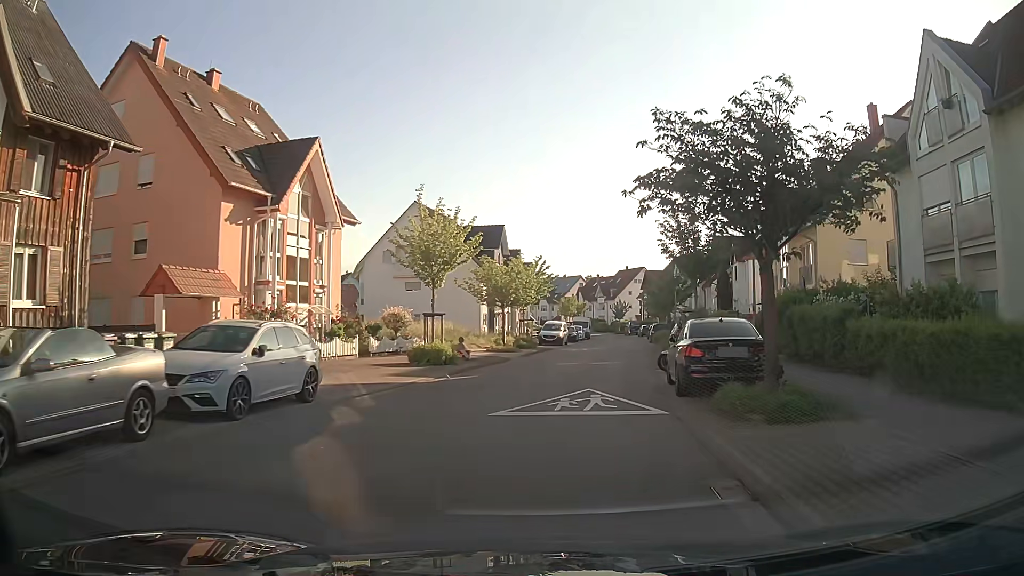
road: residential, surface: asphalt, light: Day
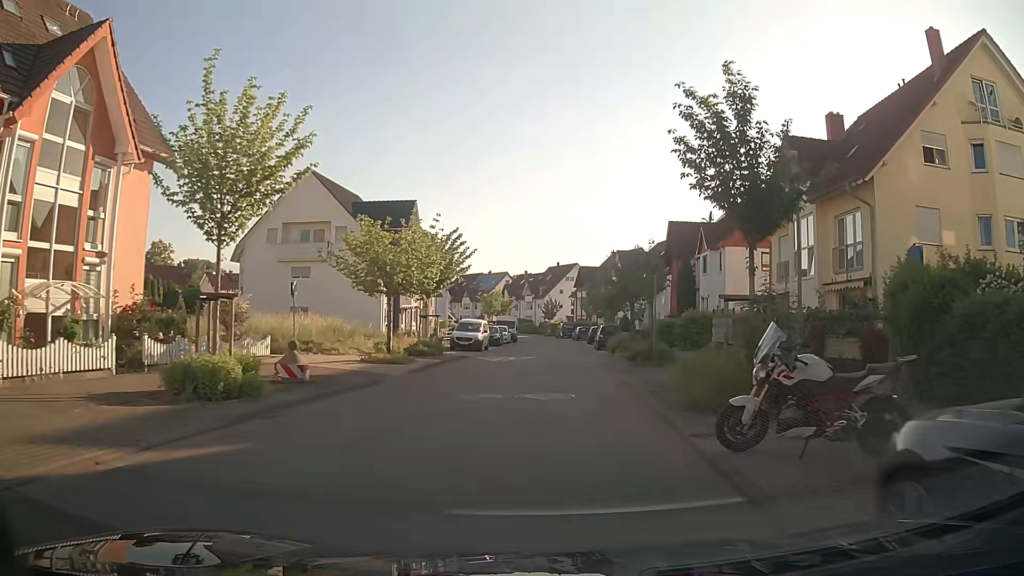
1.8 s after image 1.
(+0.7, +12.2) m; +5°
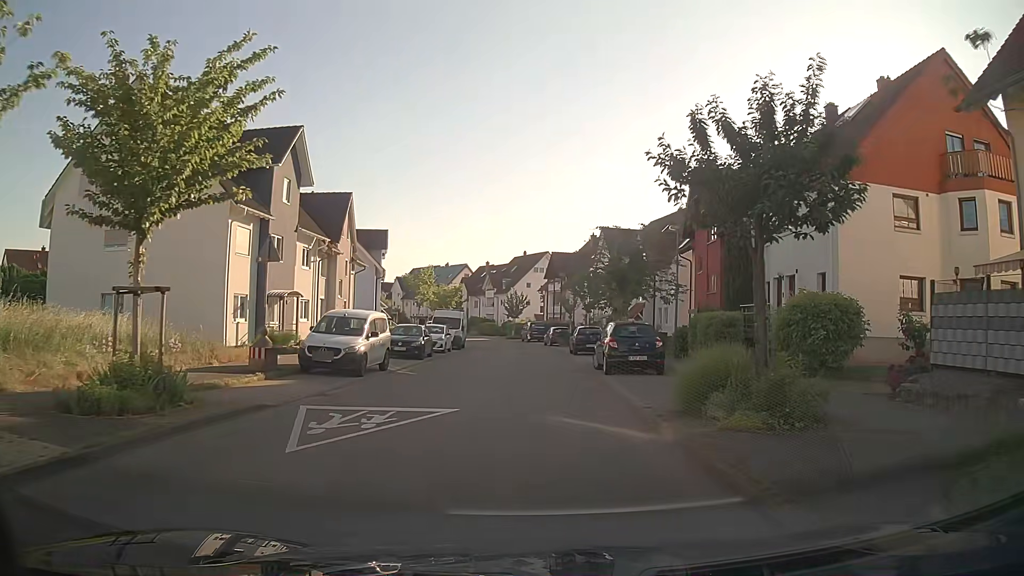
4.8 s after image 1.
(+1.1, +20.4) m; +3°
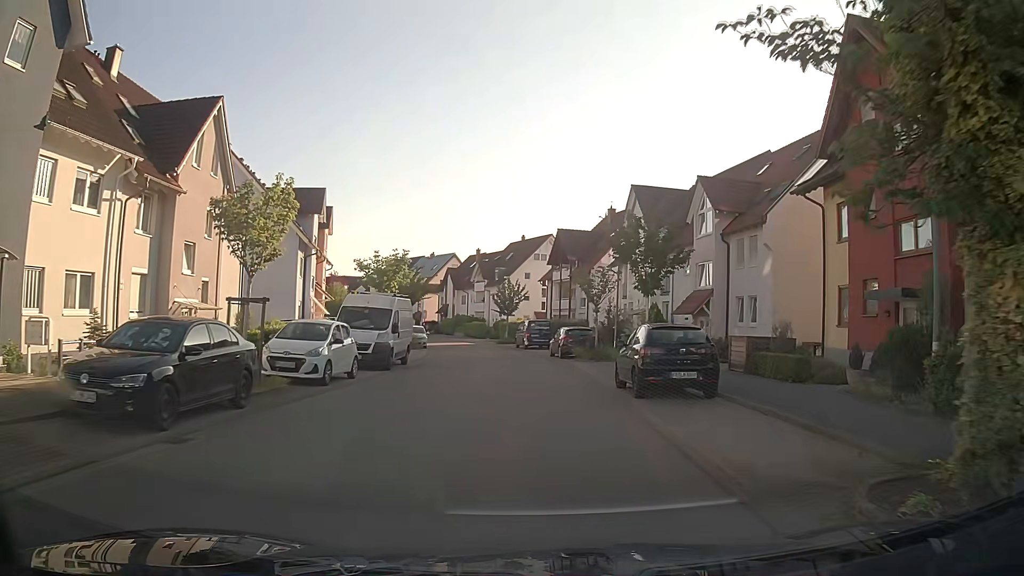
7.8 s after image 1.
(+0.3, +20.7) m; +1°
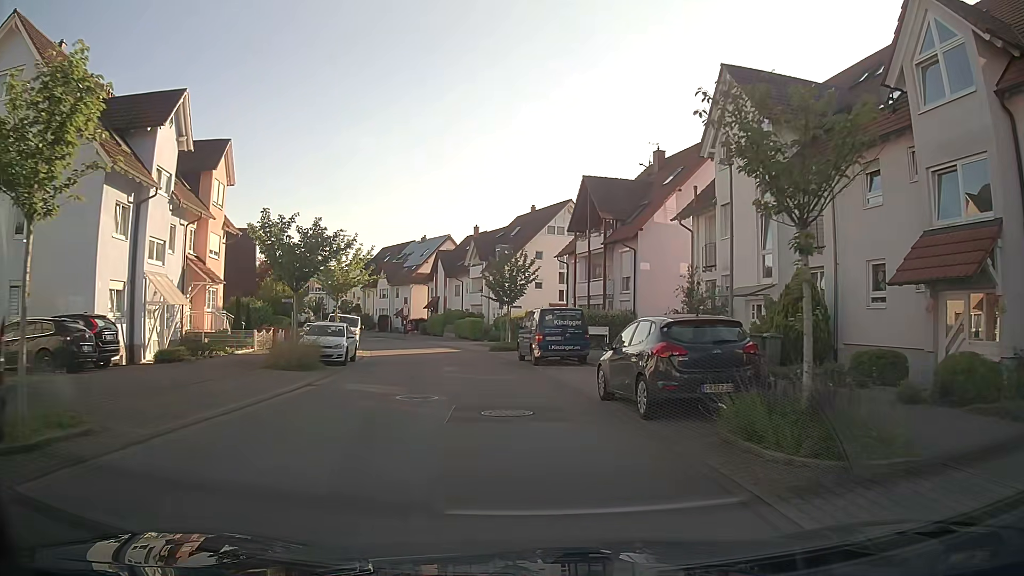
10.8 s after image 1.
(0.0, +21.7) m; -1°
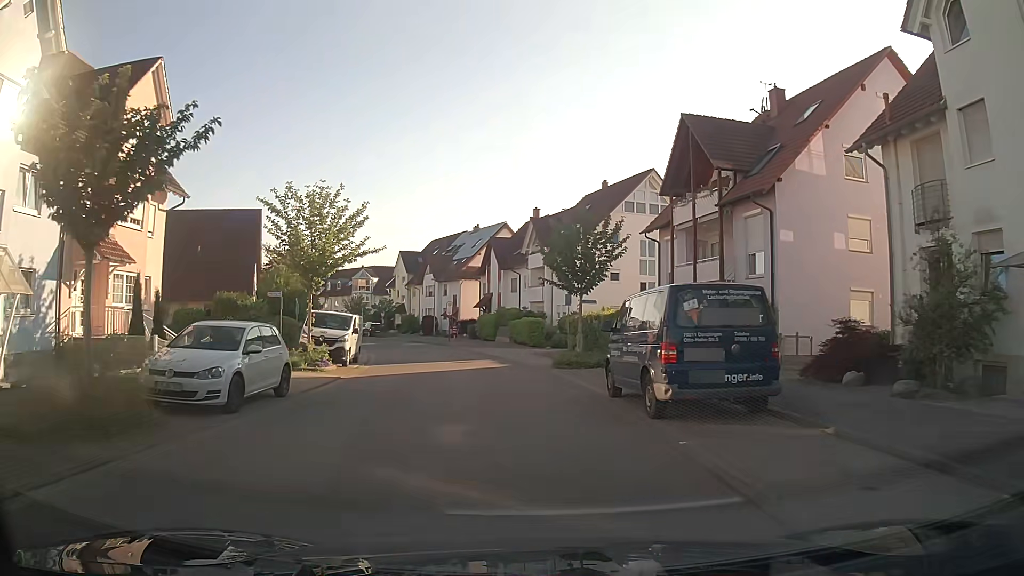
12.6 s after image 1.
(-0.6, +13.2) m; -5°
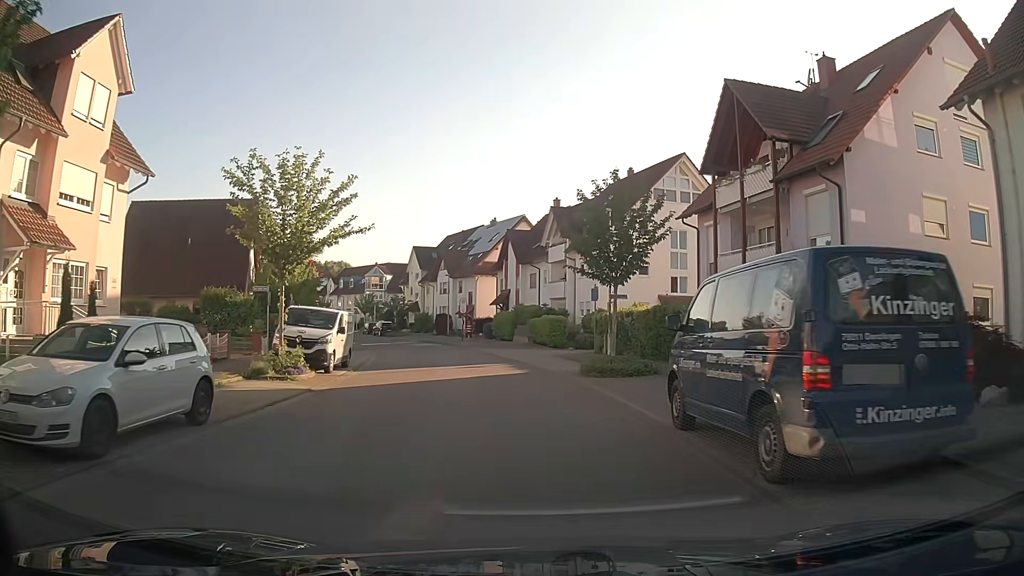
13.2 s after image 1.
(-0.1, +4.4) m; -1°
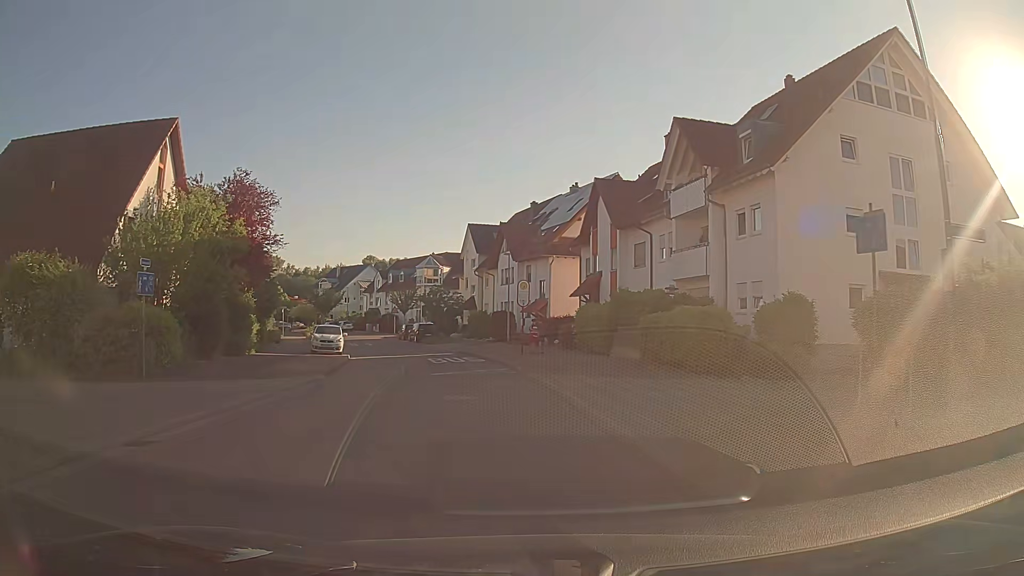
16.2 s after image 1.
(-1.3, +21.8) m; -7°
